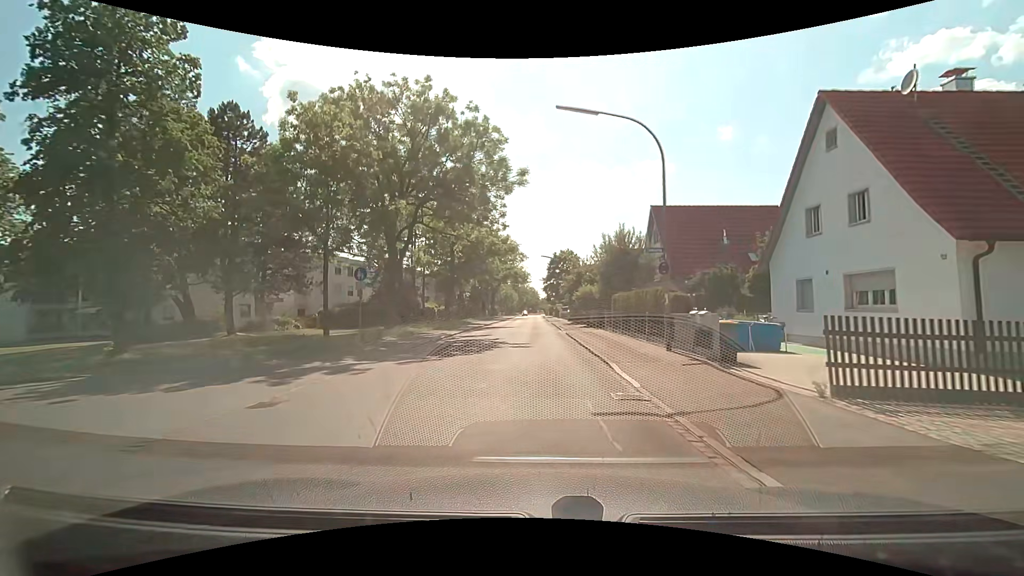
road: tertiary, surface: asphalt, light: Day
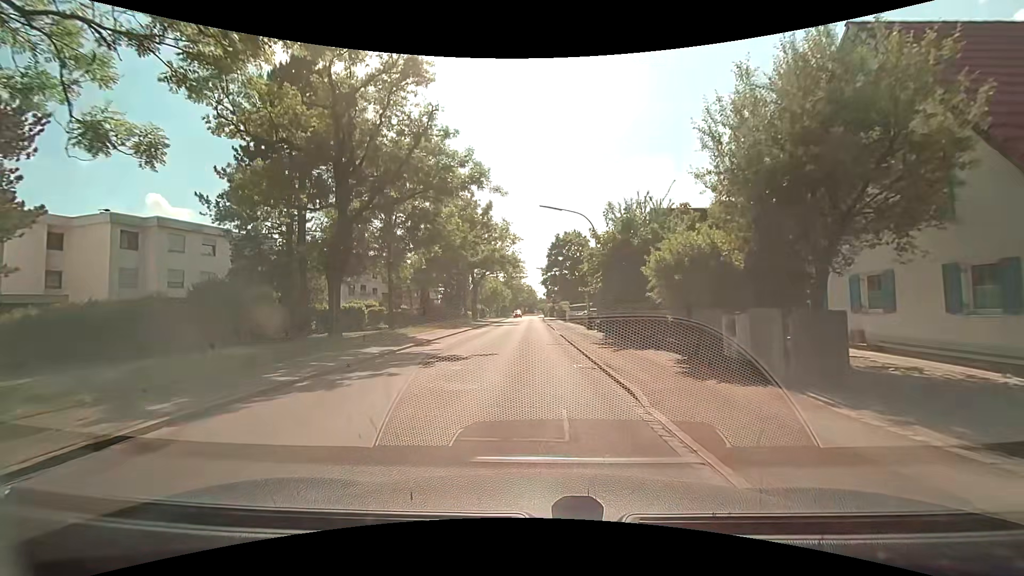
(-0.1, +26.4) m; 0°
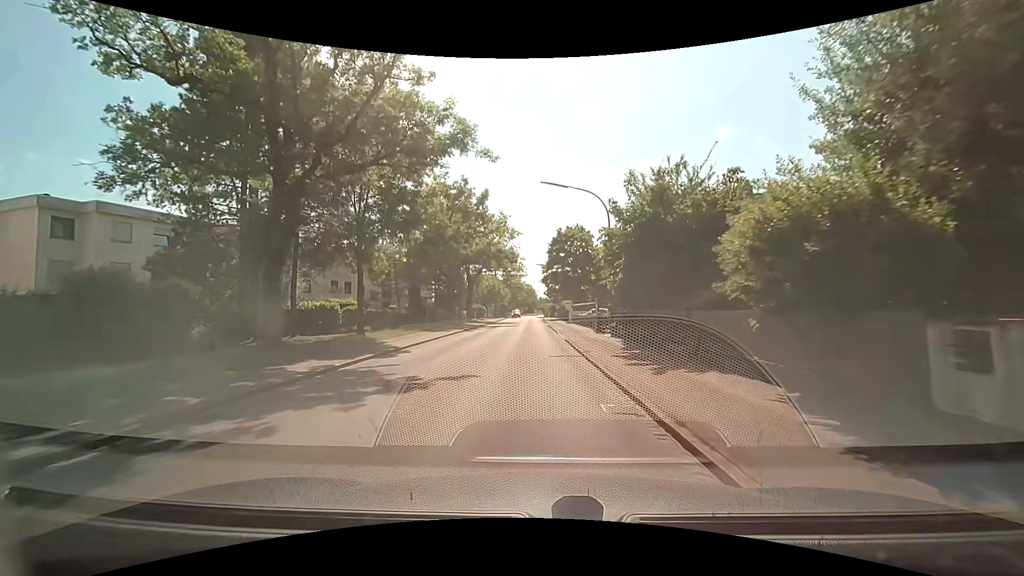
(+0.1, +5.3) m; 0°
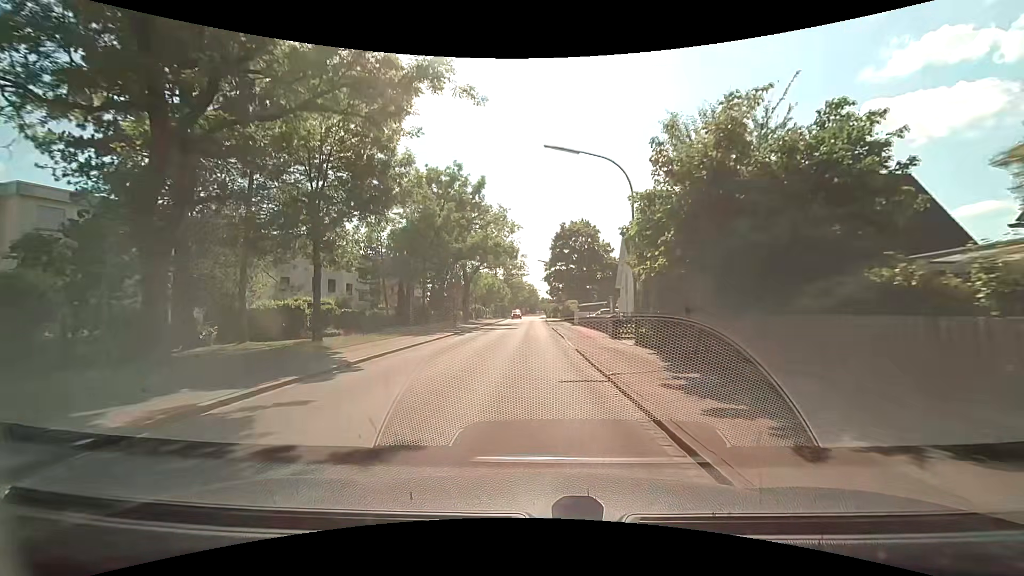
(0.0, +5.3) m; -2°
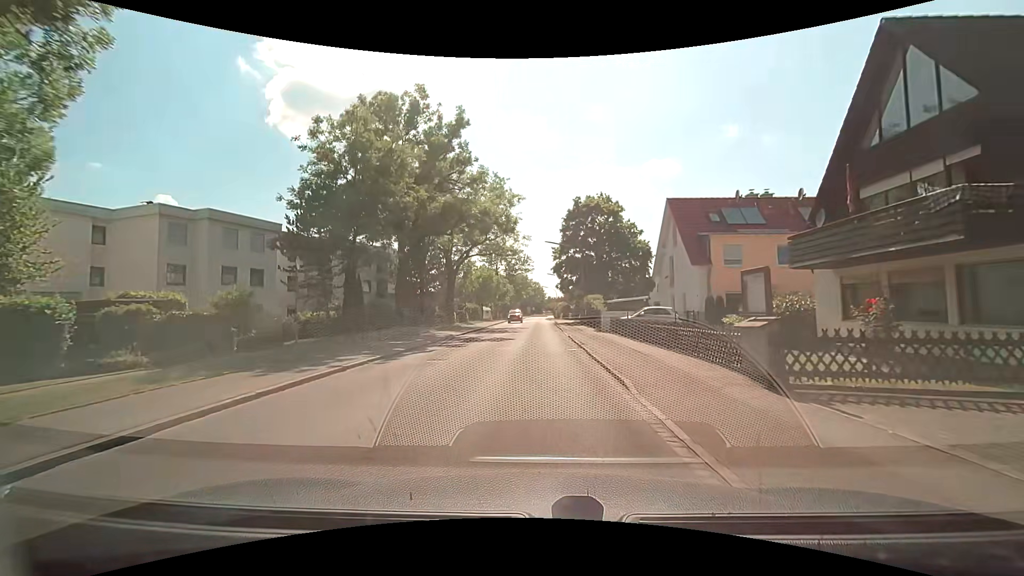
(+0.2, +15.8) m; +1°
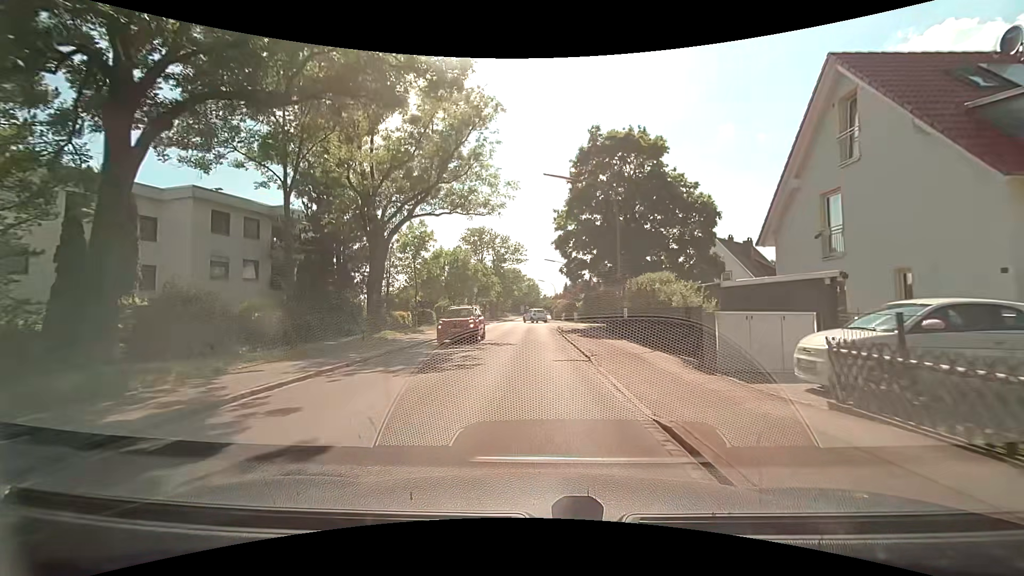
(-0.1, +21.0) m; 0°
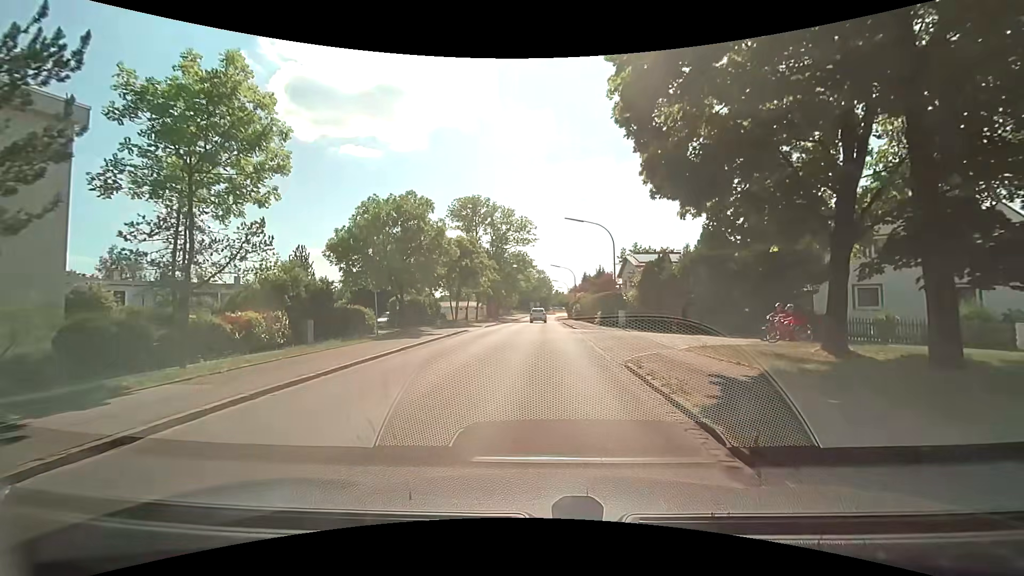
(-0.4, +24.3) m; -2°
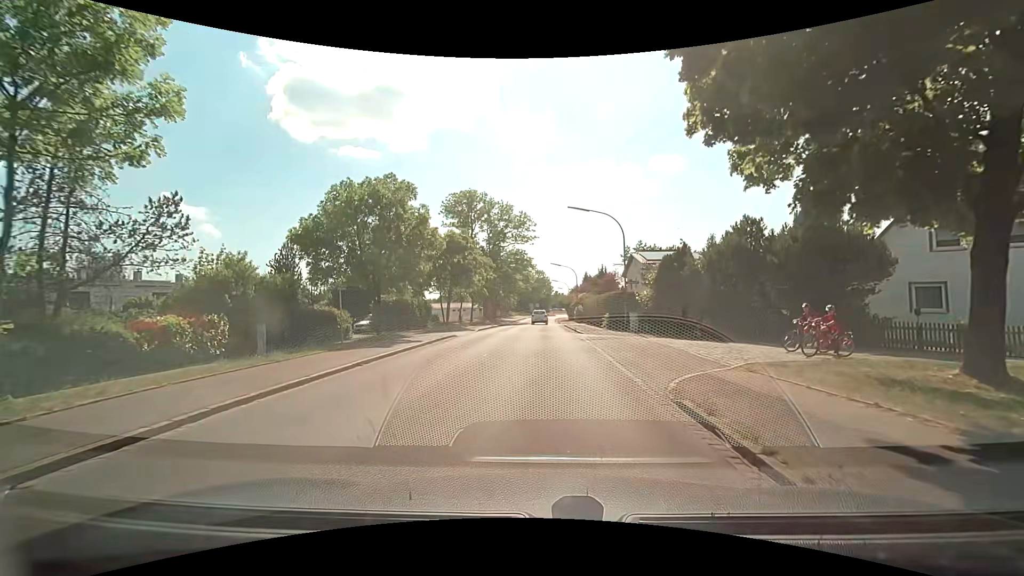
(0.0, +4.1) m; 0°
(0, +10) (0, +20) (+1, +30) (+1, +40) (+2, +50) (+2, +60) (+2, +70) (+3, +80) (+3, +90) (+4, +100) m
